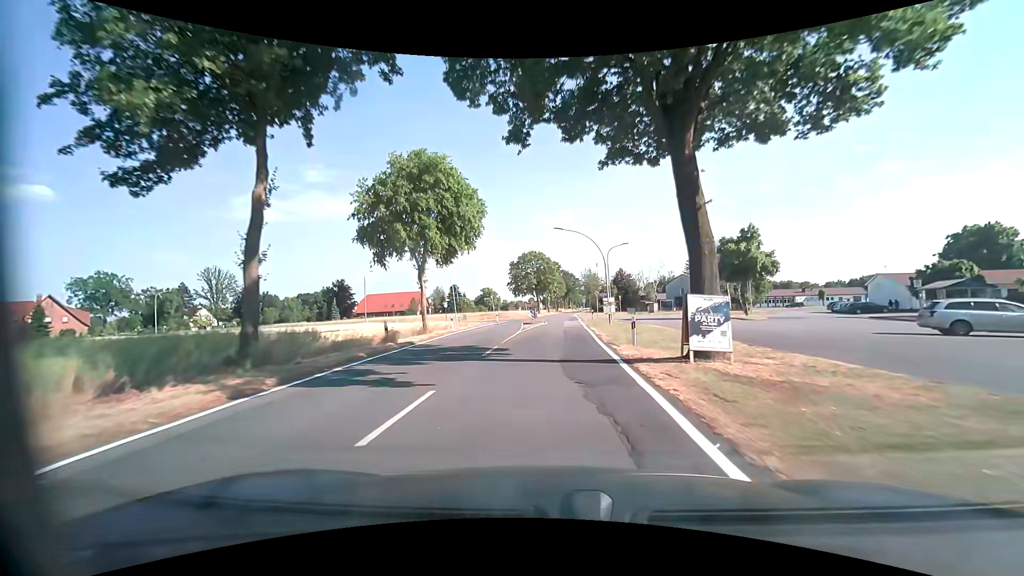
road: tertiary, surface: asphalt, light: Day
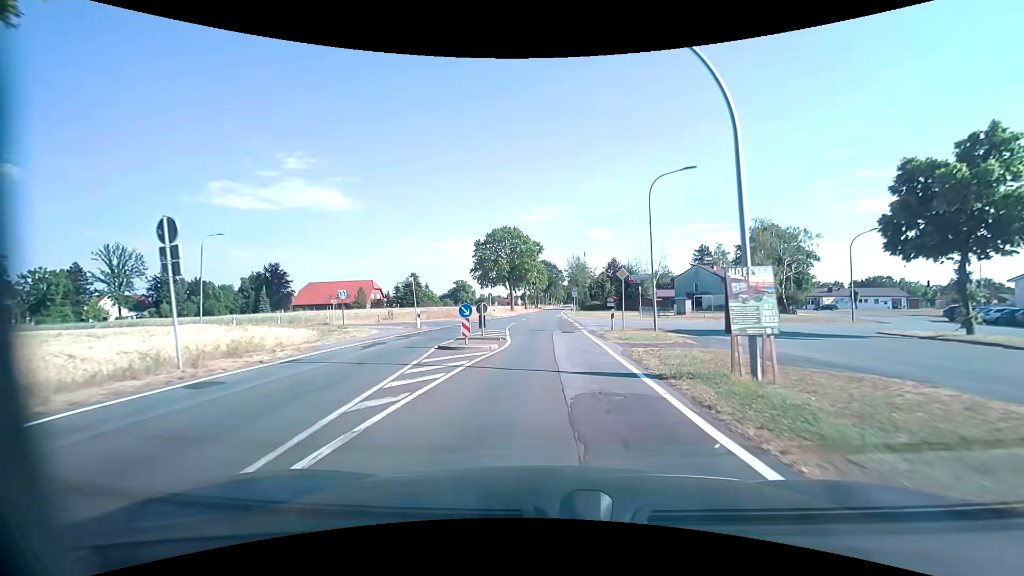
(+0.6, +27.4) m; +2°
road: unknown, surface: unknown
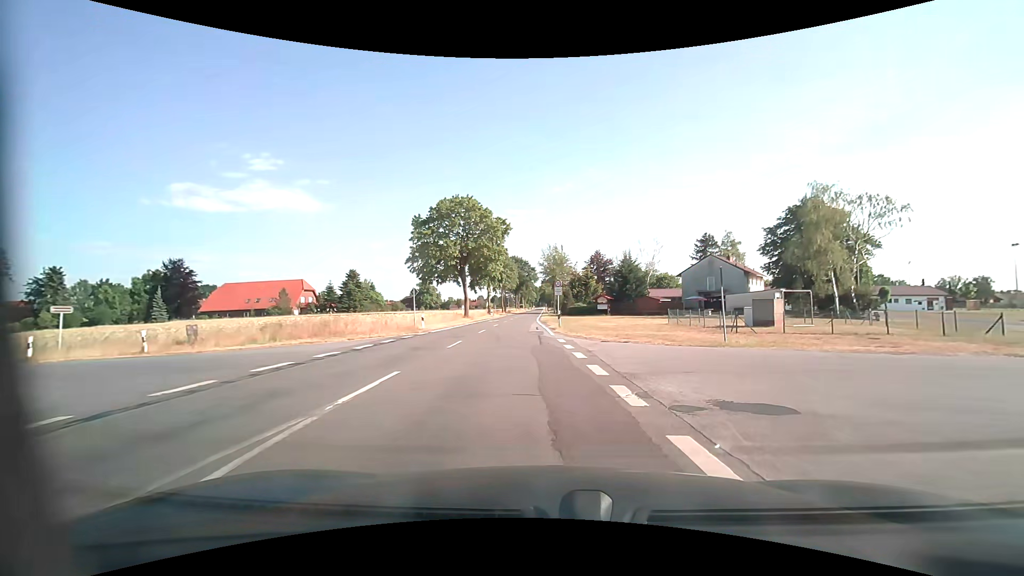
(+0.3, +23.5) m; +3°
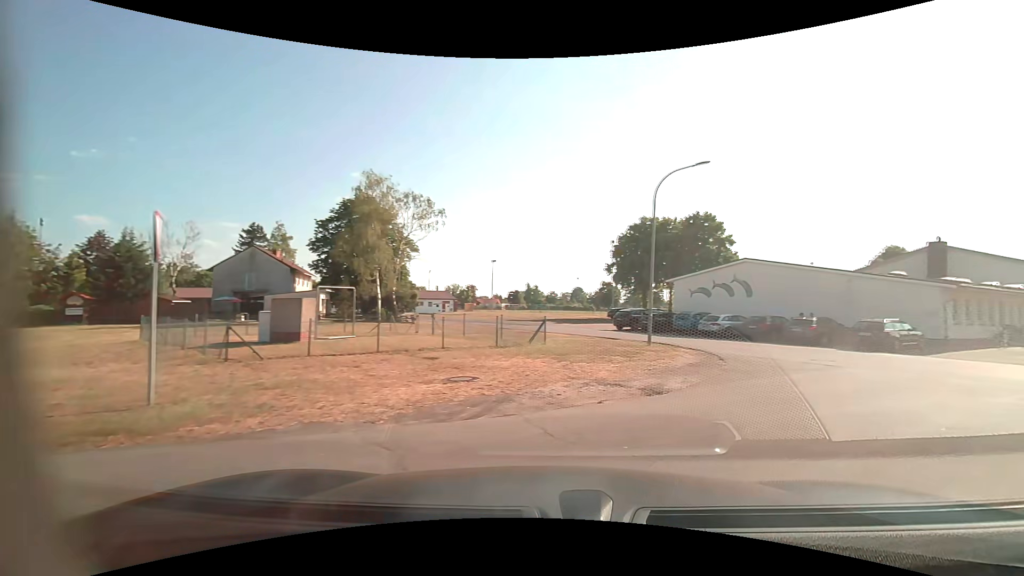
(+3.7, +10.7) m; +47°
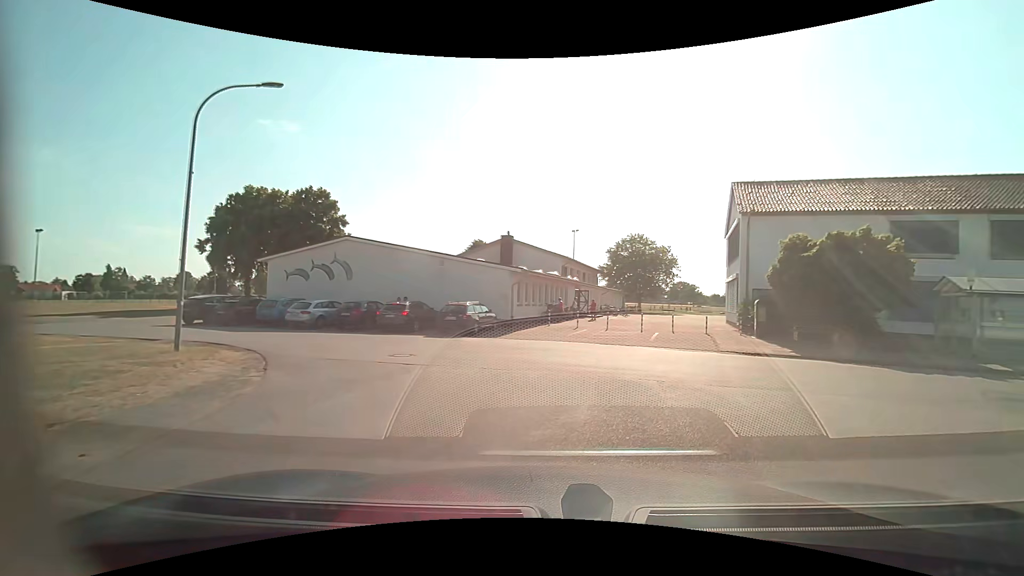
(+2.2, +5.6) m; +41°
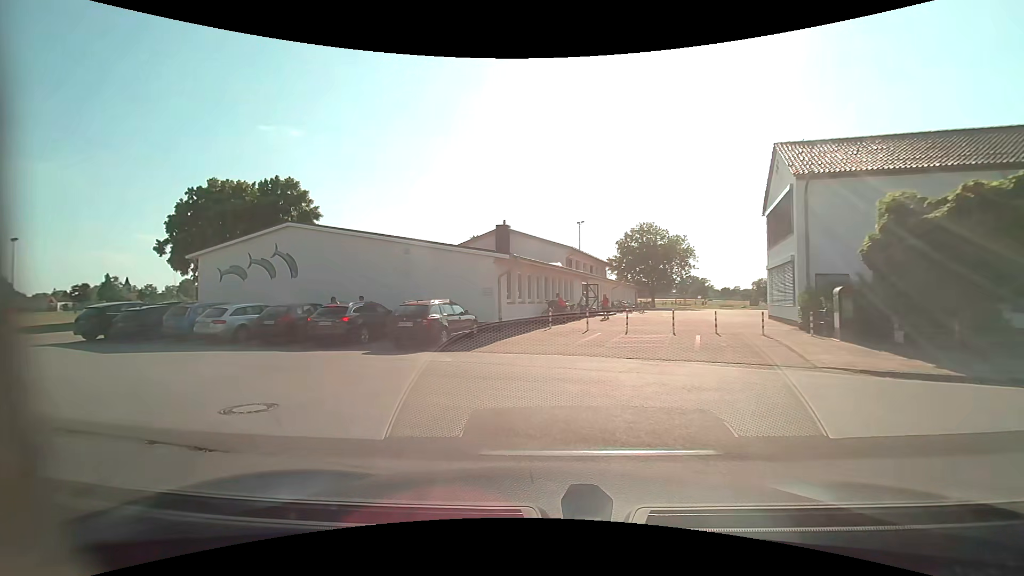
(+0.6, +7.0) m; +2°
